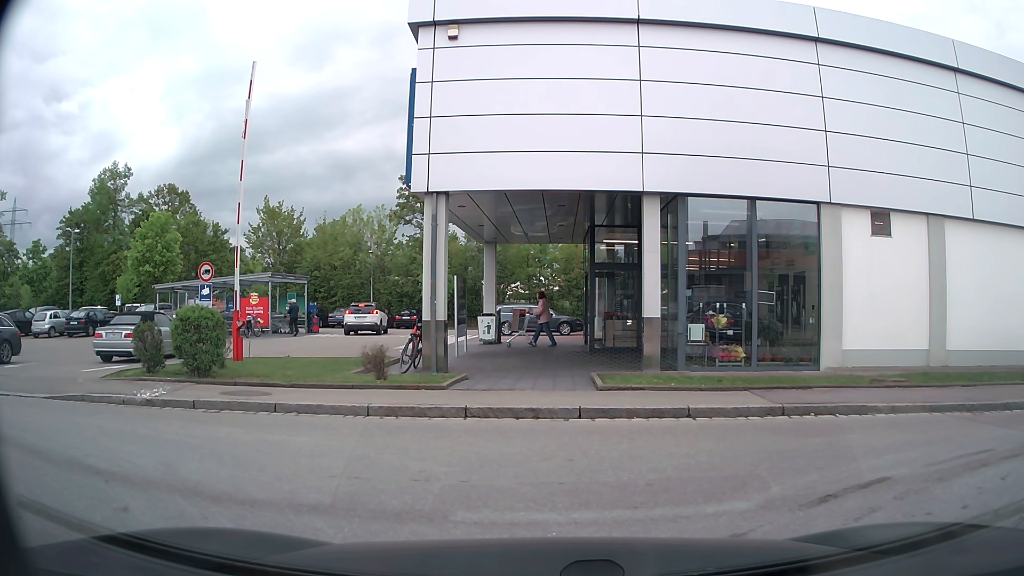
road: service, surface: asphalt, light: Day
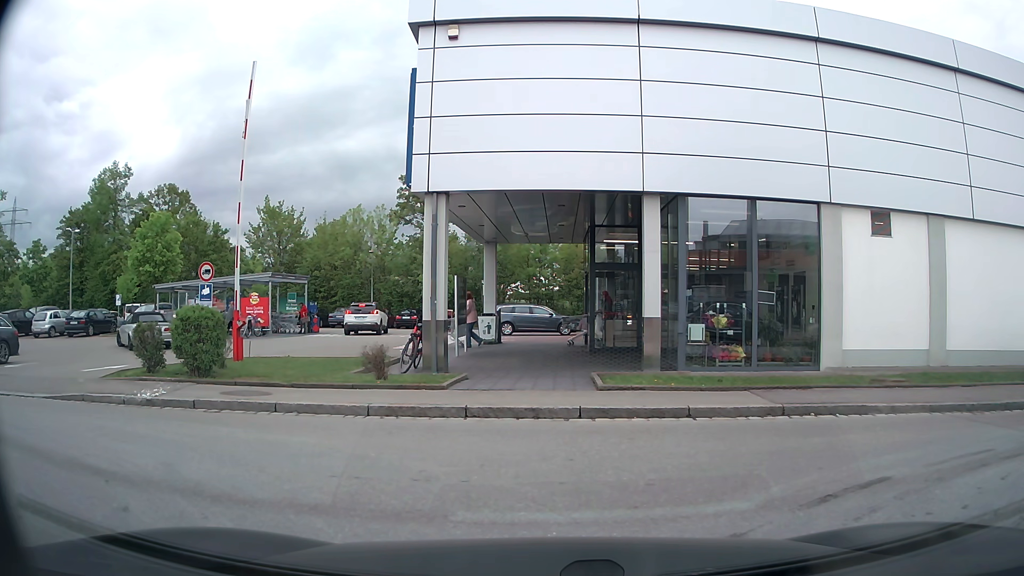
(0.0, 0.0) m; 0°
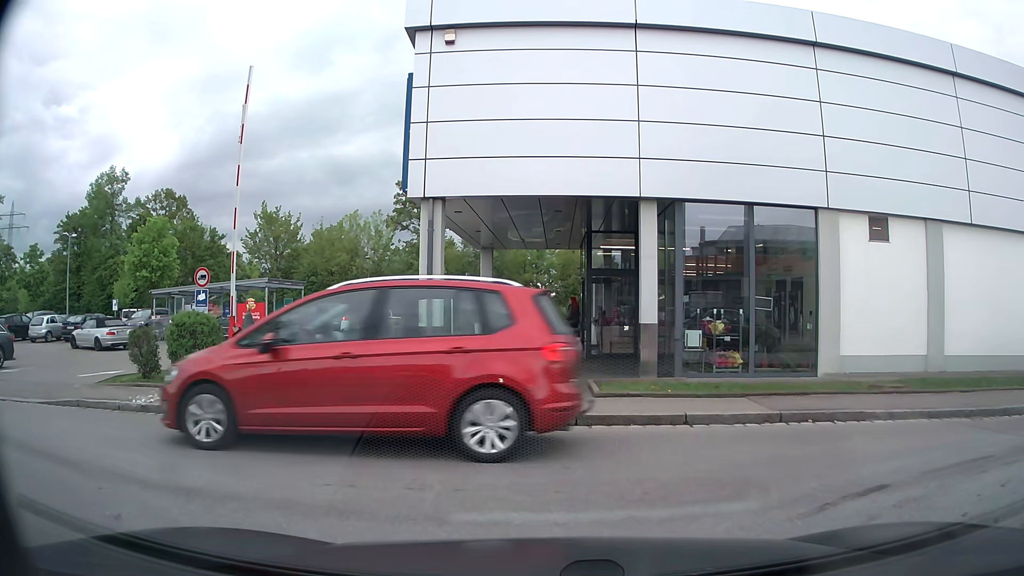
(0.0, +0.1) m; 0°
